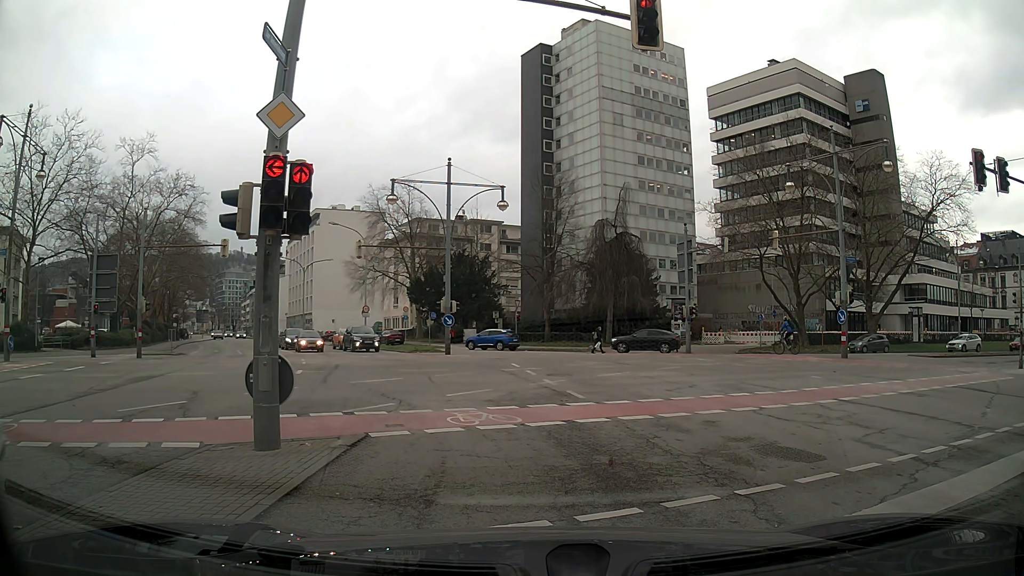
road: secondary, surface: asphalt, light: Day
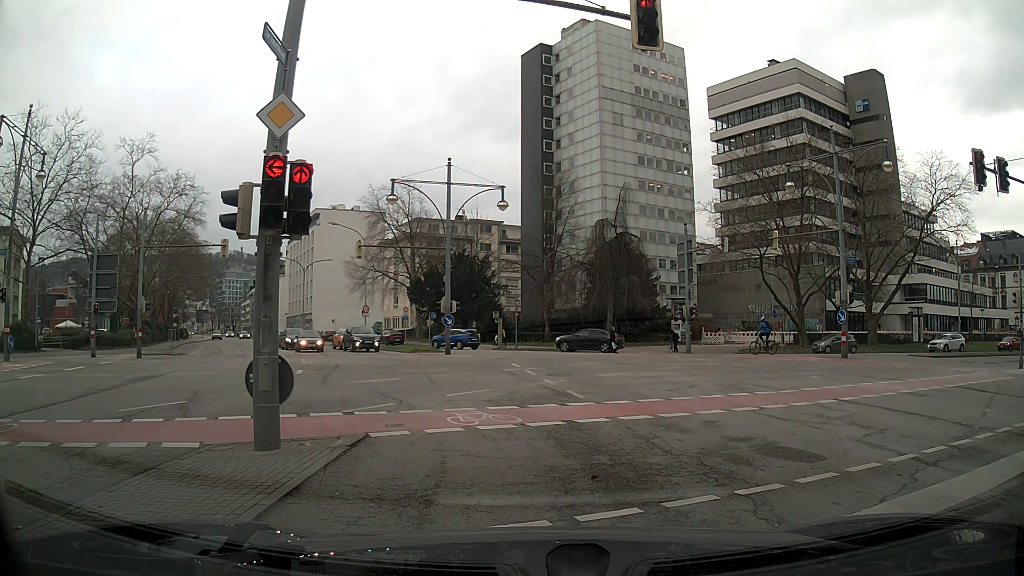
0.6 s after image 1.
(0.0, 0.0) m; 0°
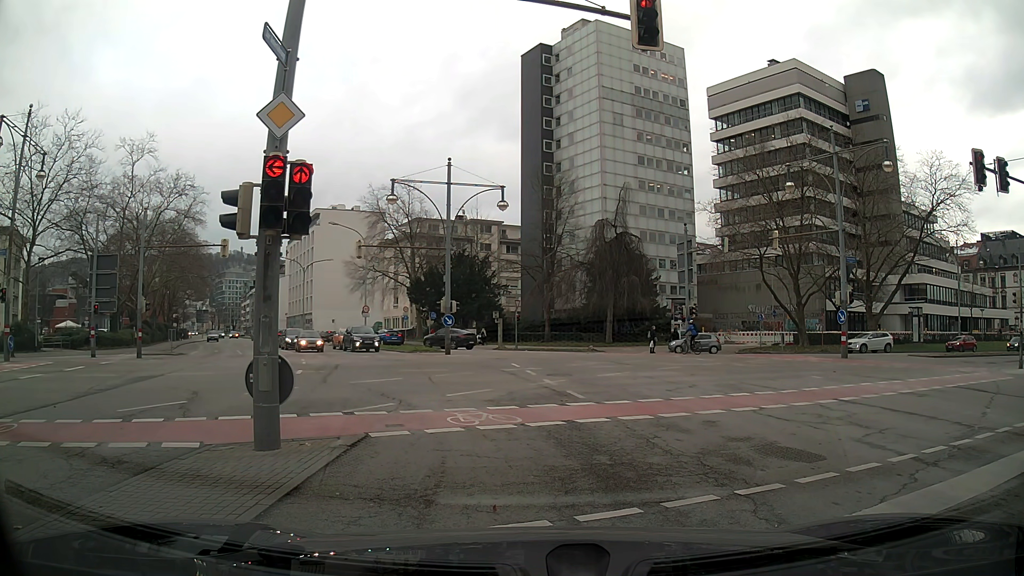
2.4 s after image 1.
(0.0, 0.0) m; 0°
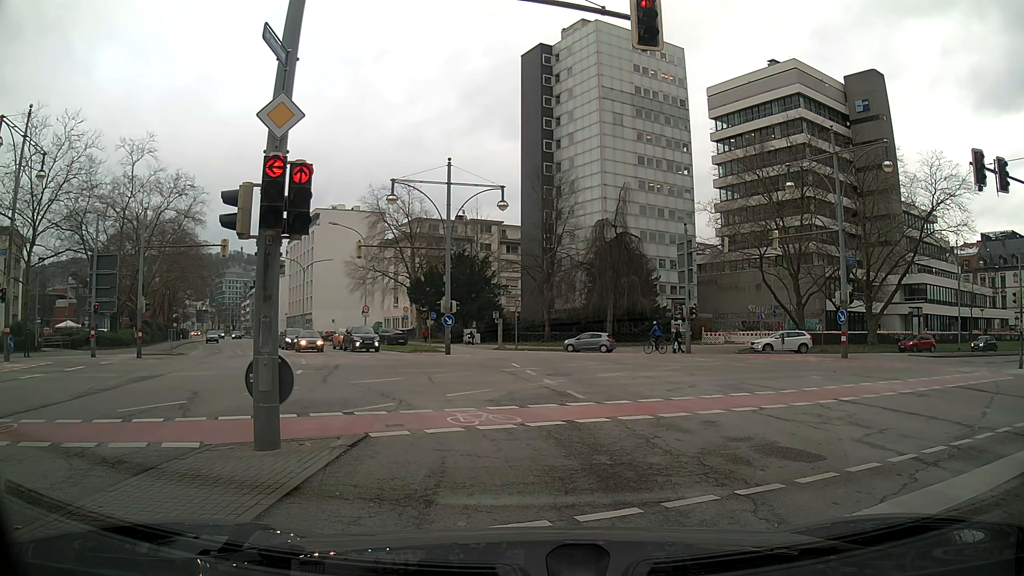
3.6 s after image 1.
(0.0, 0.0) m; 0°
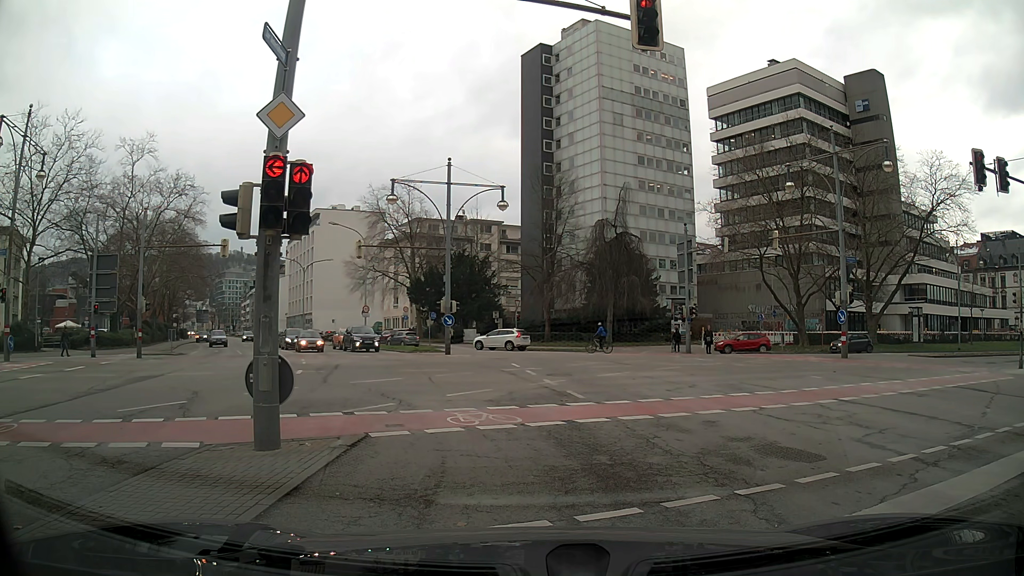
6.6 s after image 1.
(0.0, 0.0) m; 0°
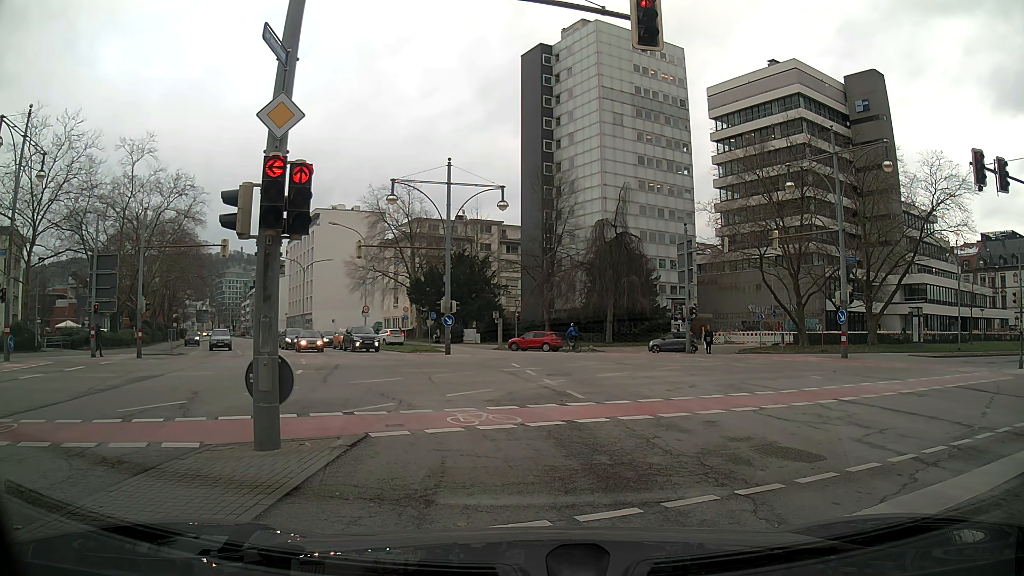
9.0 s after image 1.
(0.0, 0.0) m; 0°
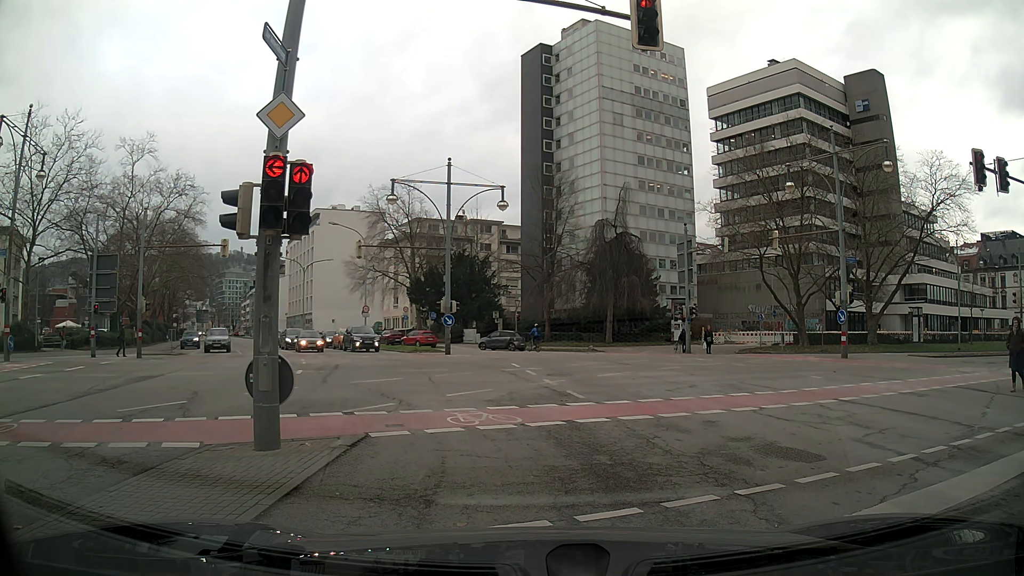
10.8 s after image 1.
(0.0, 0.0) m; 0°
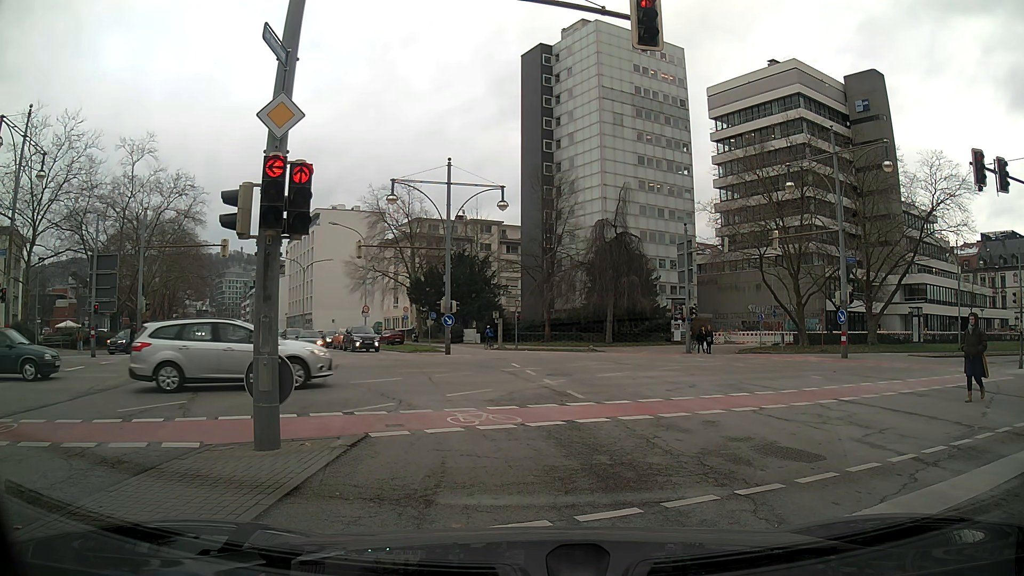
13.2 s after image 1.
(0.0, 0.0) m; 0°
